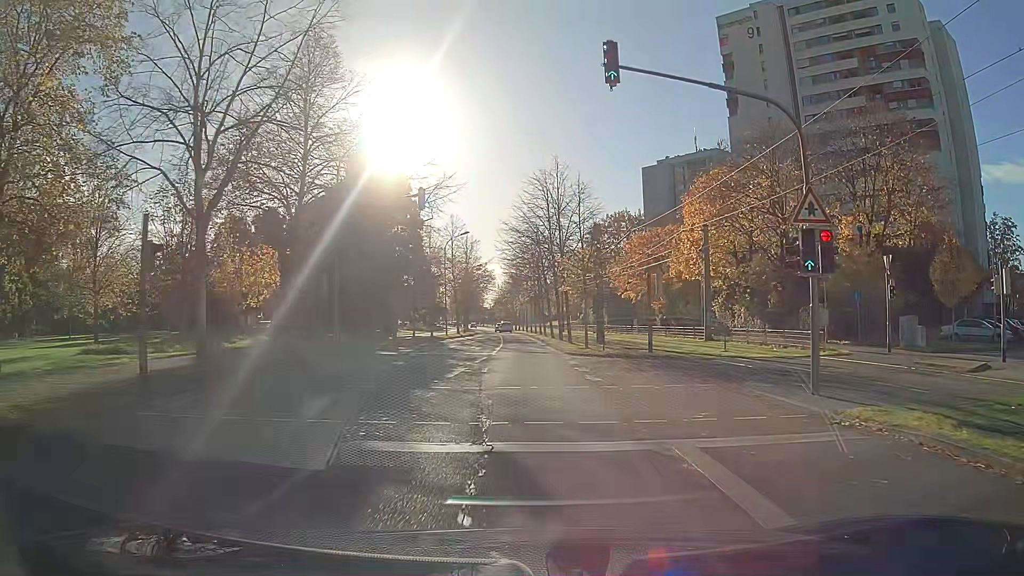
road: residential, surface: asphalt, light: Day
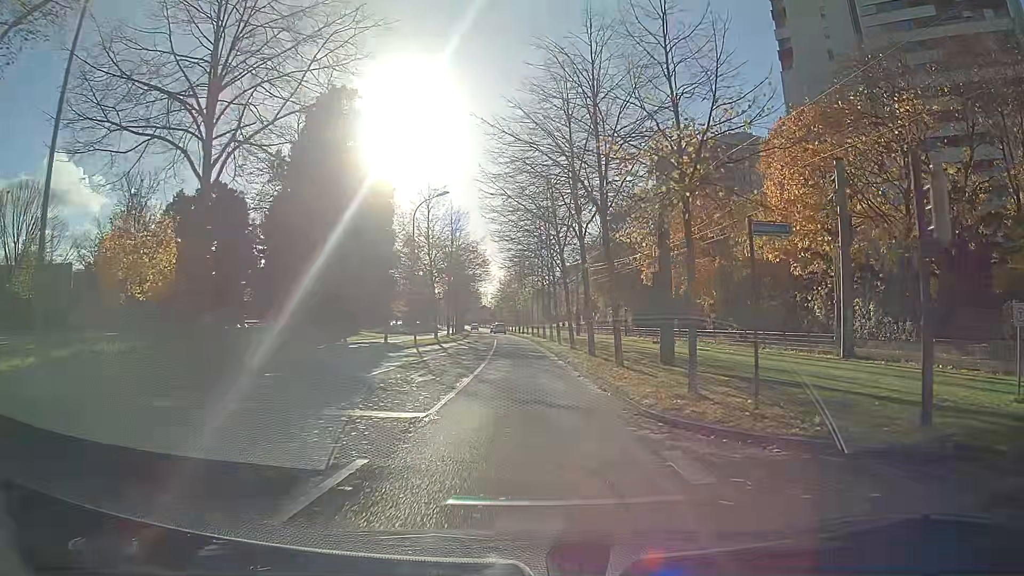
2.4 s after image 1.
(-0.1, +18.9) m; 0°
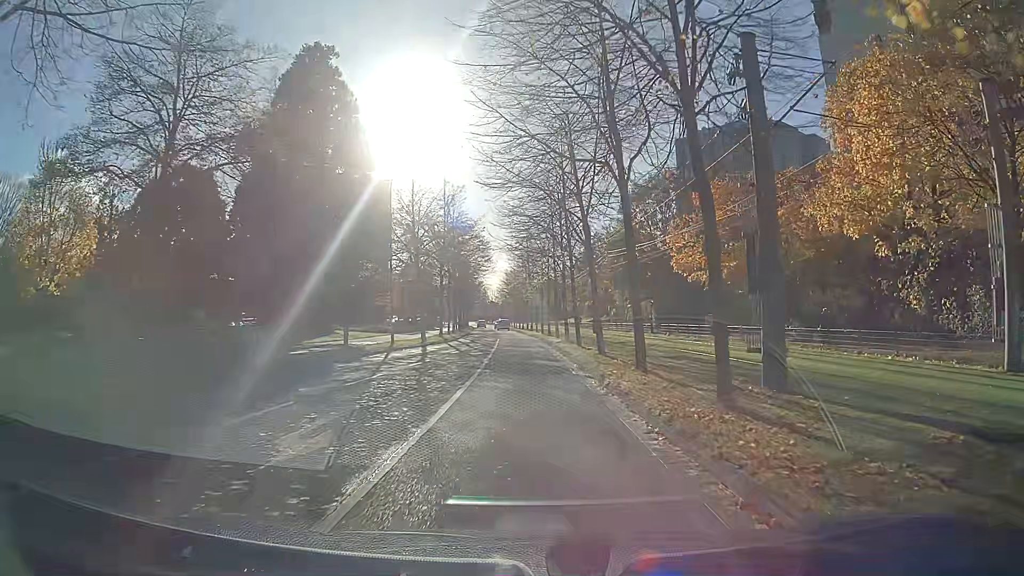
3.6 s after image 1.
(-0.1, +9.3) m; -1°
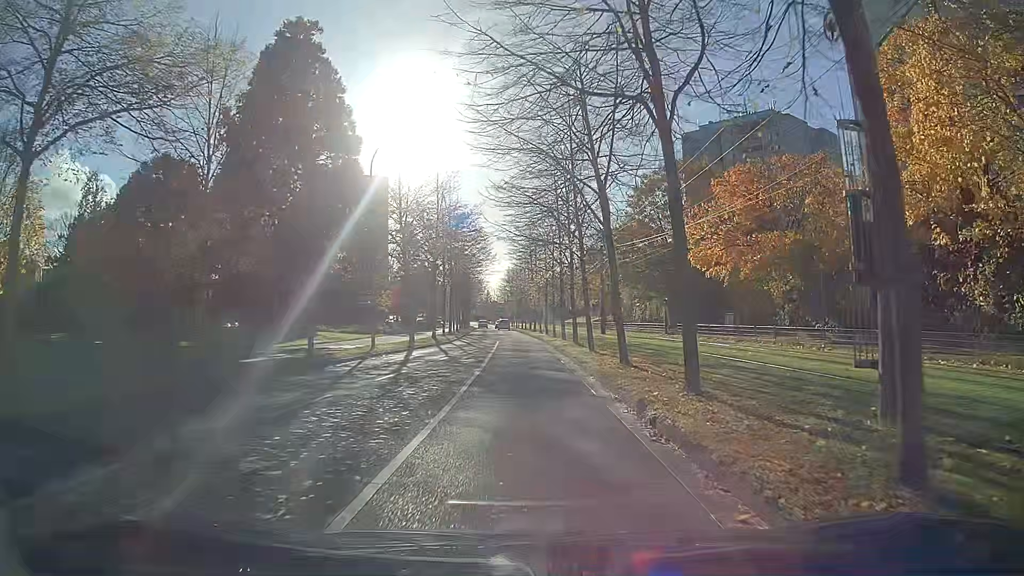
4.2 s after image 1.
(0.0, +4.6) m; 0°
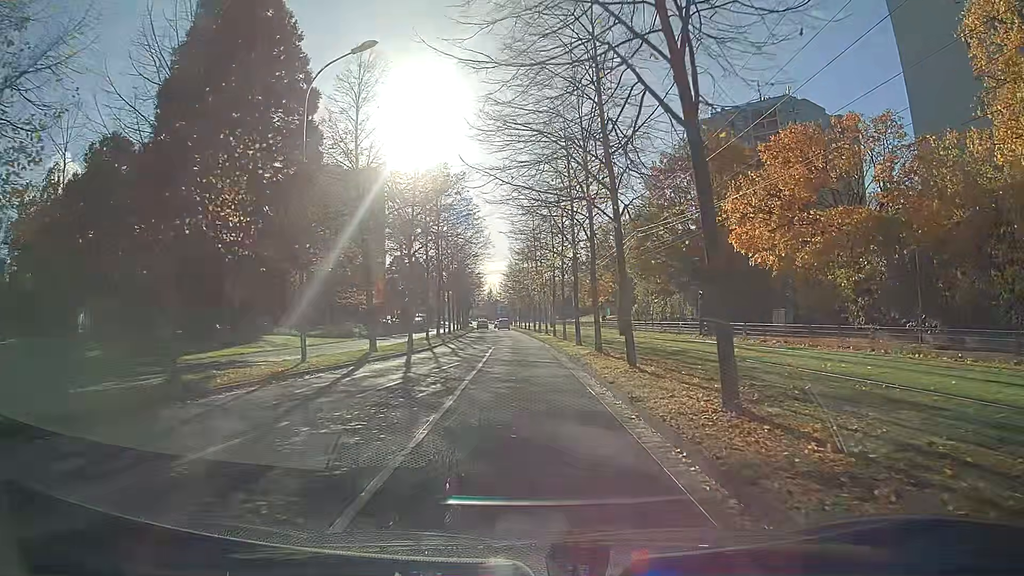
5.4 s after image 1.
(0.0, +9.1) m; 0°
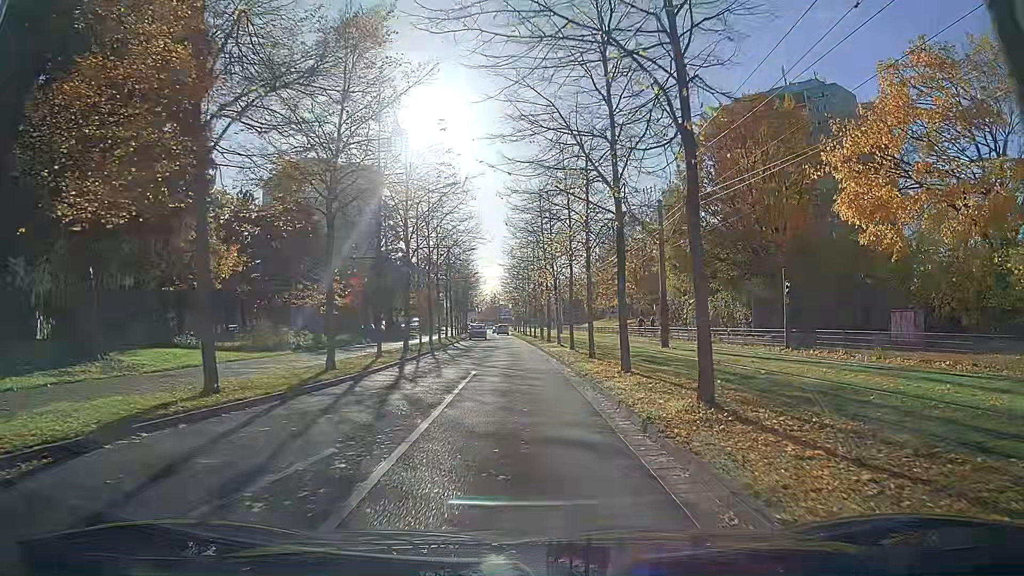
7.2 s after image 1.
(-0.1, +13.3) m; -1°
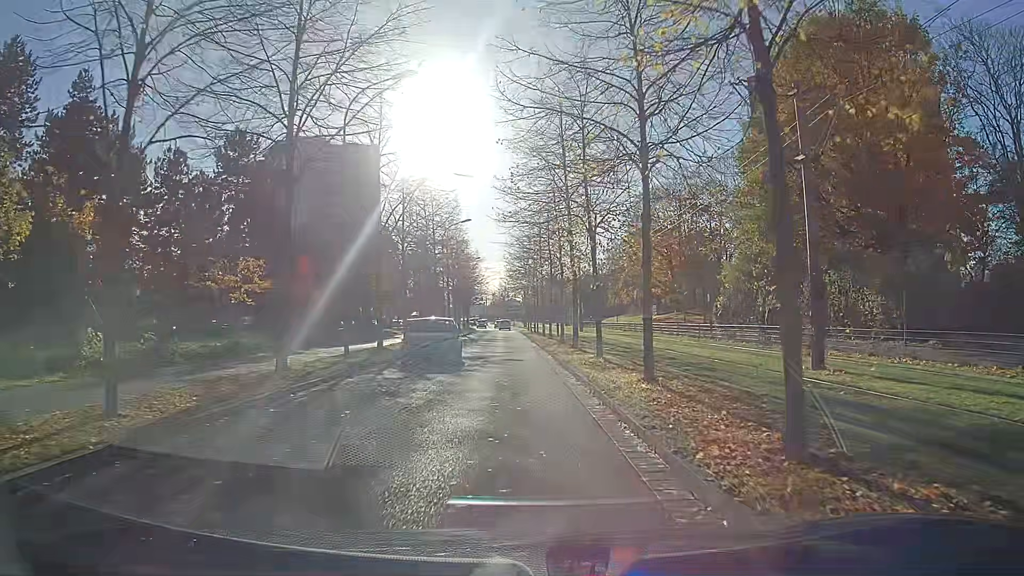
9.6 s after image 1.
(-0.3, +17.2) m; -3°
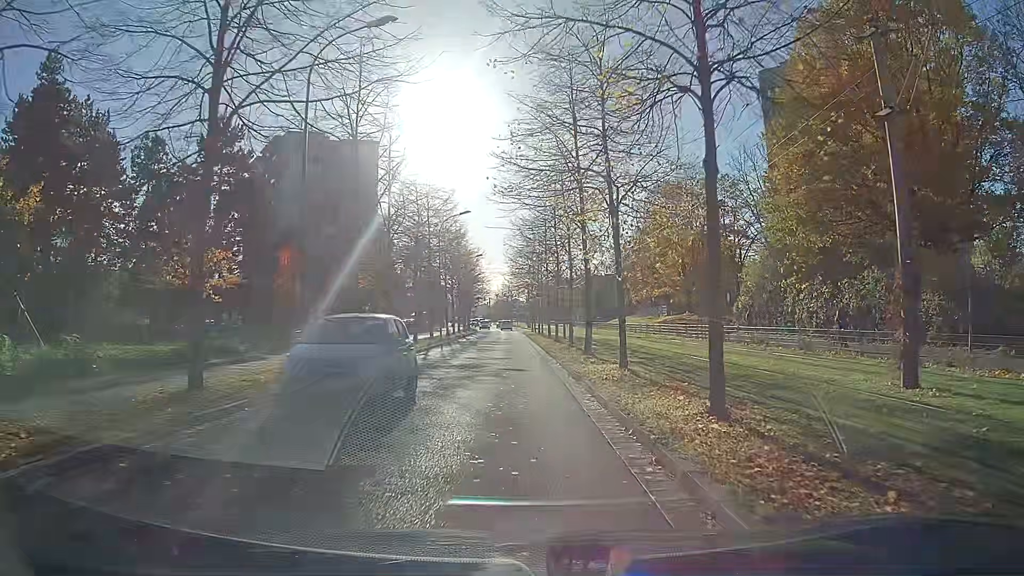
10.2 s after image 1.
(0.0, +4.3) m; 0°
(0, +10) (0, +20) (0, +30) (0, +40) (0, +50) (0, +60) (0, +70) (0, +80) (0, +90) (-1, +100) m
